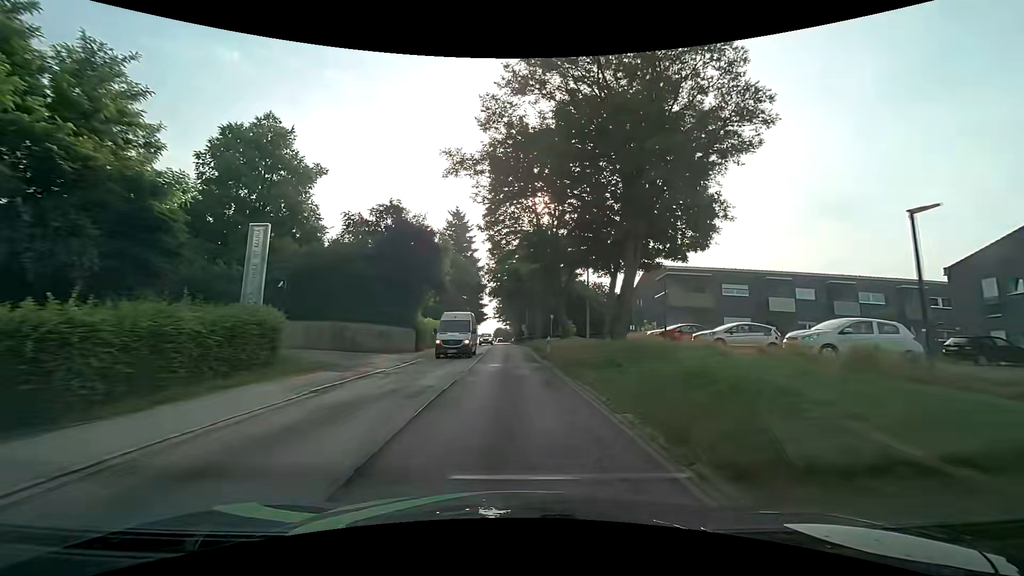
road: secondary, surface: asphalt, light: Day
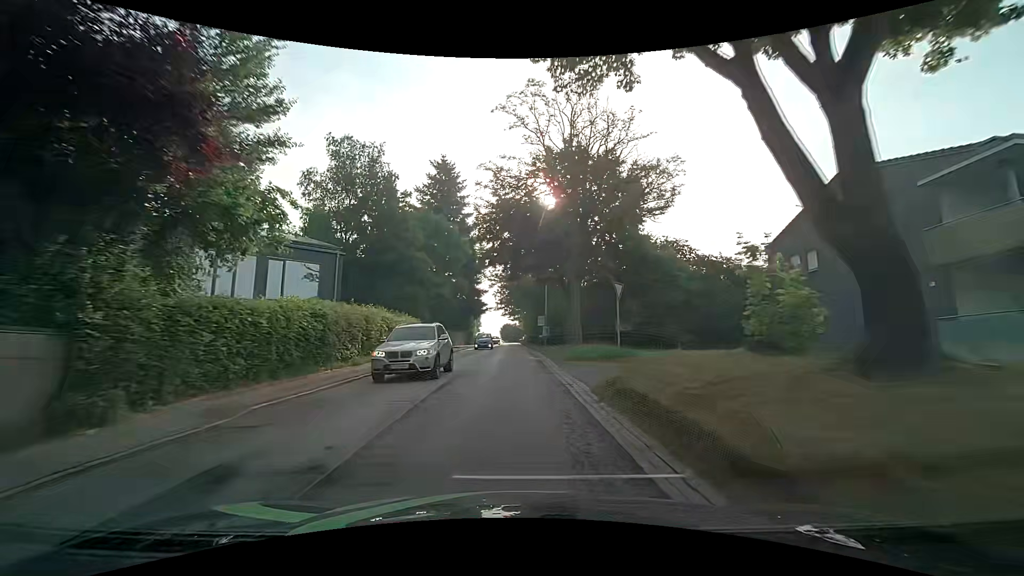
(-0.2, +29.3) m; -2°
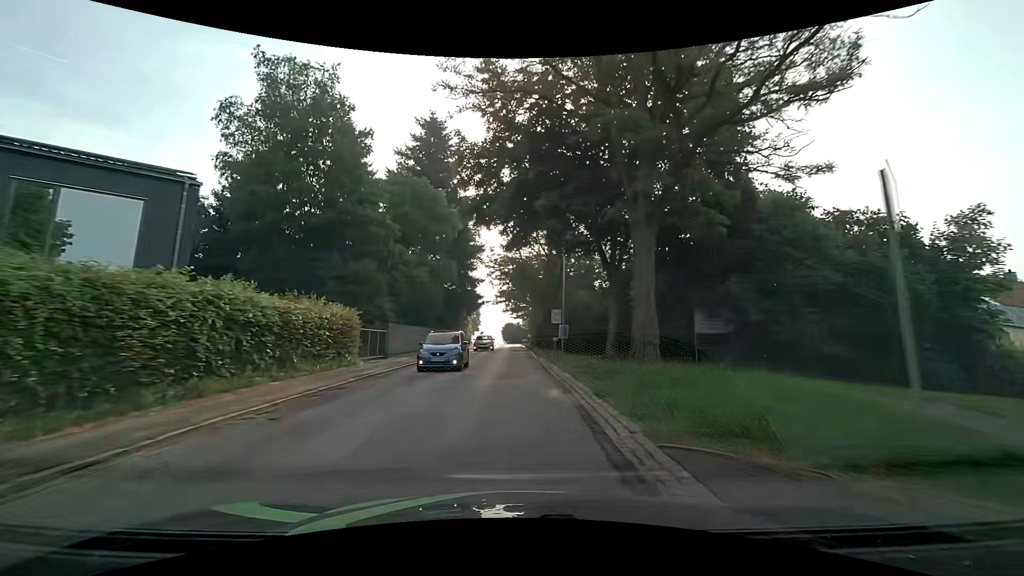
(+0.1, +14.6) m; +1°
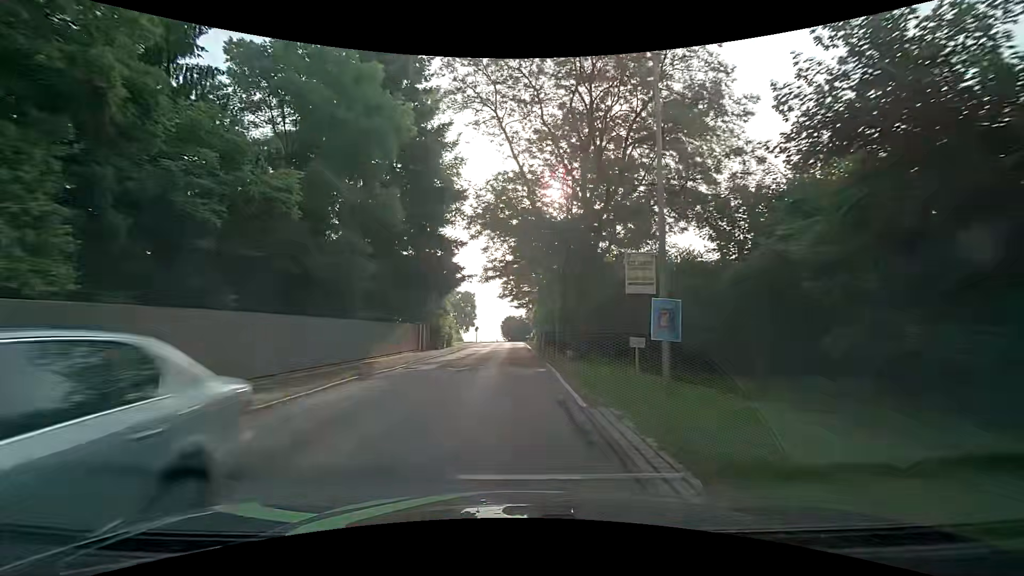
(-0.2, +21.9) m; -1°
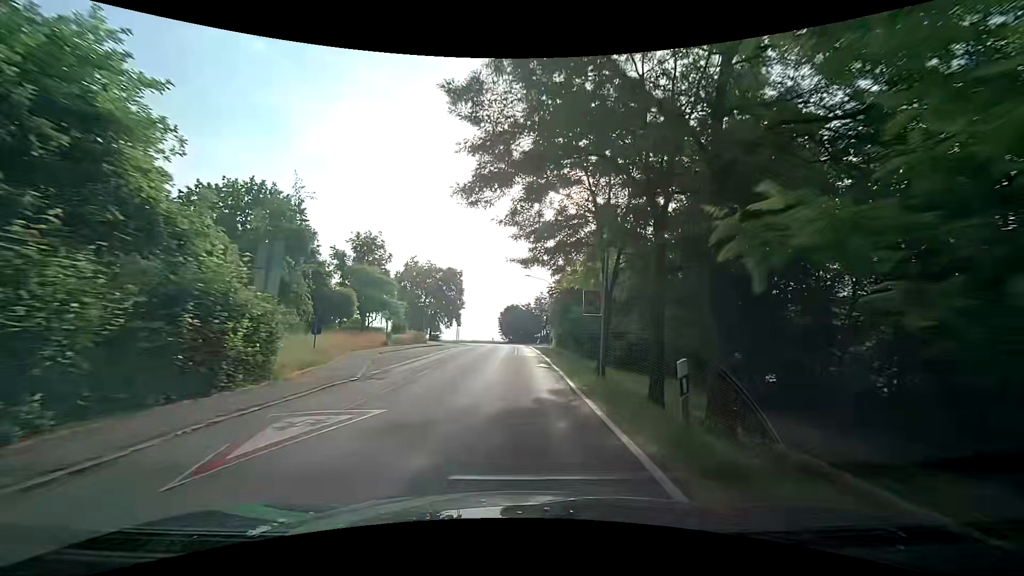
(+0.2, +37.6) m; 0°
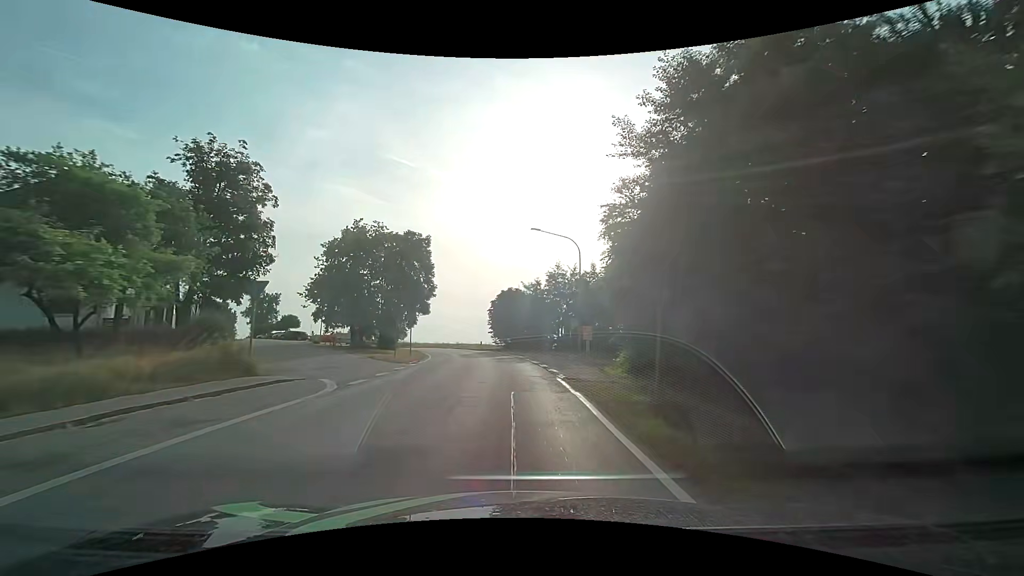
(-0.2, +30.6) m; -1°
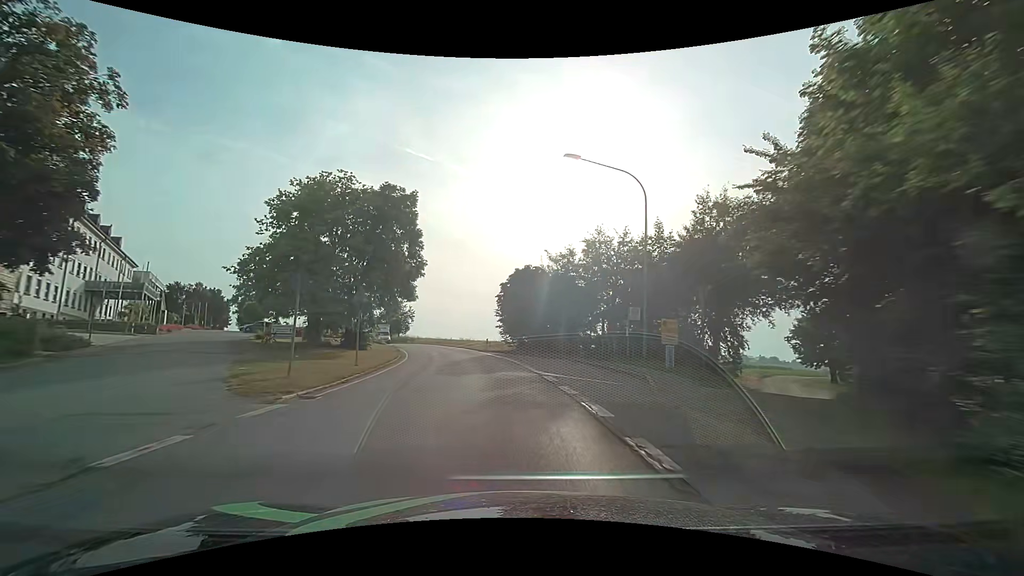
(-0.1, +15.2) m; -2°
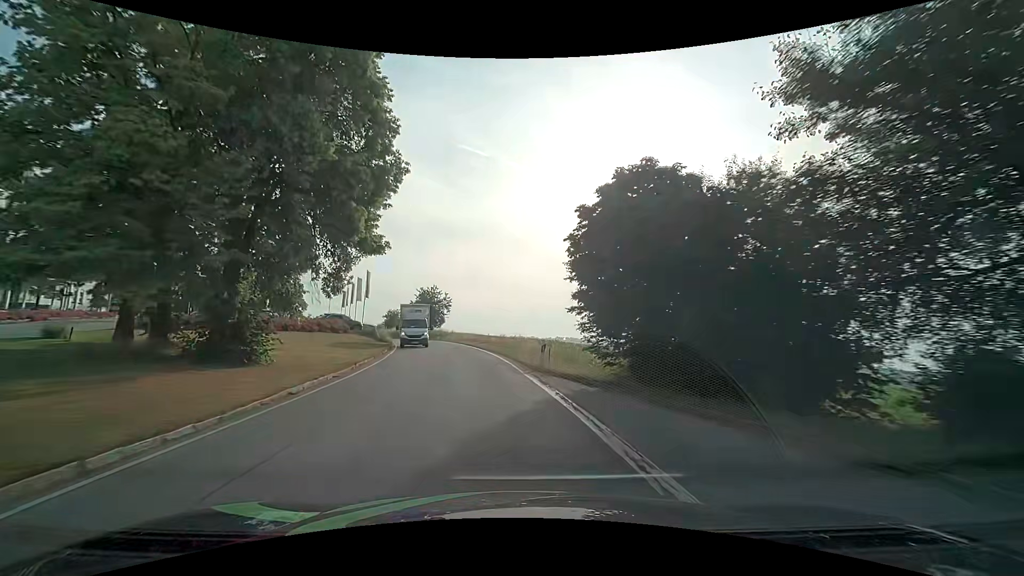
(-1.2, +22.8) m; -6°
(0, +10) (-1, +20) (-3, +30) (-5, +40) (-7, +49) (-10, +59) (-13, +69) (-16, +78) (-19, +87) (-23, +97) m
